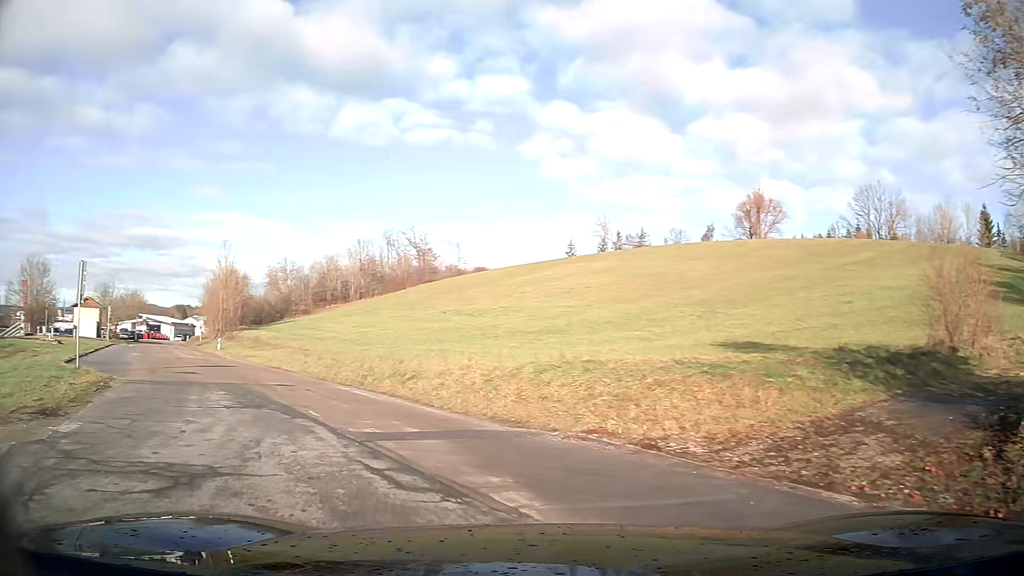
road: tertiary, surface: asphalt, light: Day
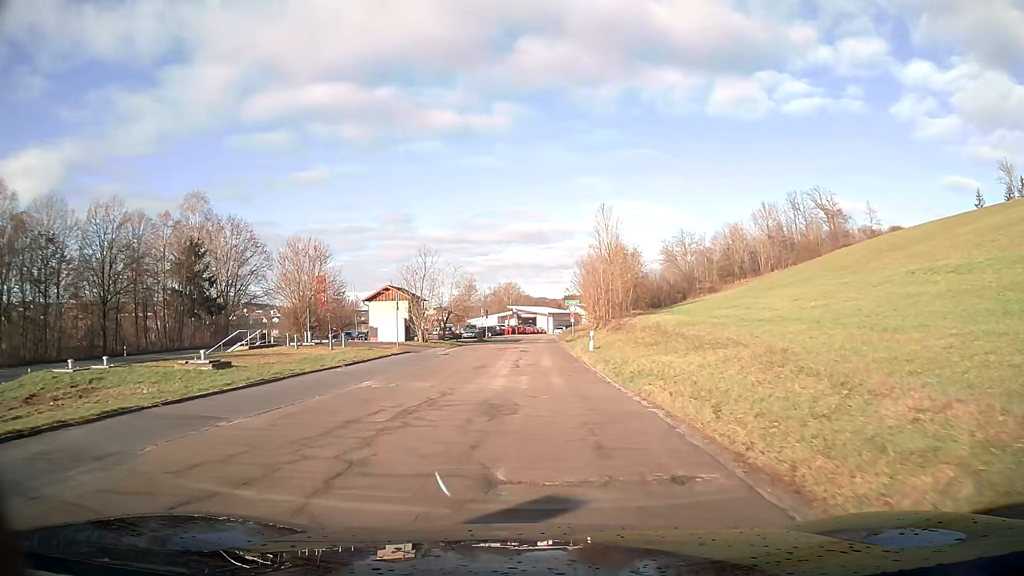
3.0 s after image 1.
(-7.5, +21.4) m; -29°
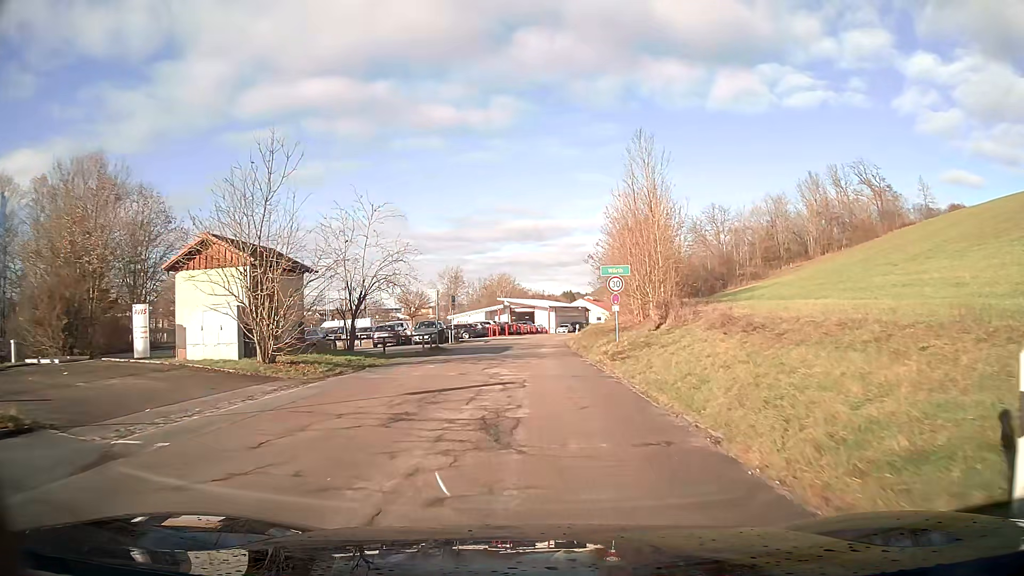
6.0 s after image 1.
(-0.1, +28.4) m; 0°
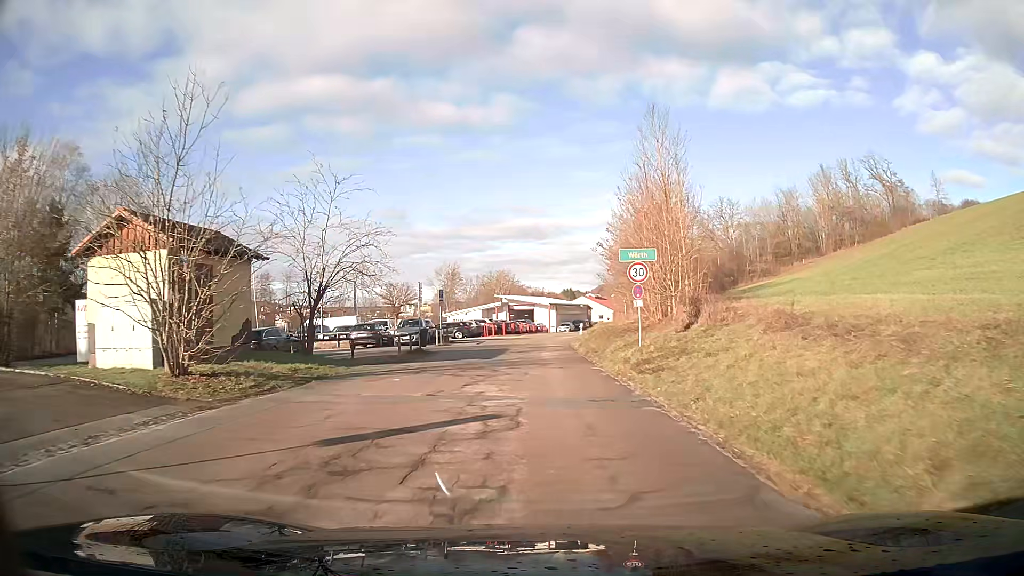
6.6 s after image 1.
(0.0, +5.3) m; 0°
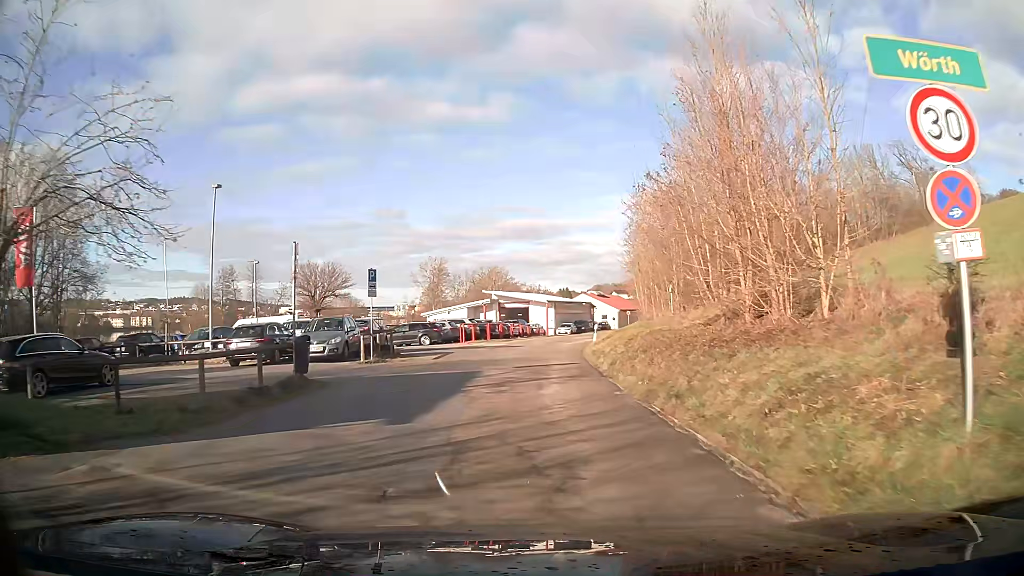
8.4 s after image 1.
(+0.1, +15.1) m; +1°
(0, +10) (0, +20) (0, +30) (+1, +40) (+3, +50) (+5, +60) (+8, +69) (+11, +79) (+14, +88) (+17, +98) m
